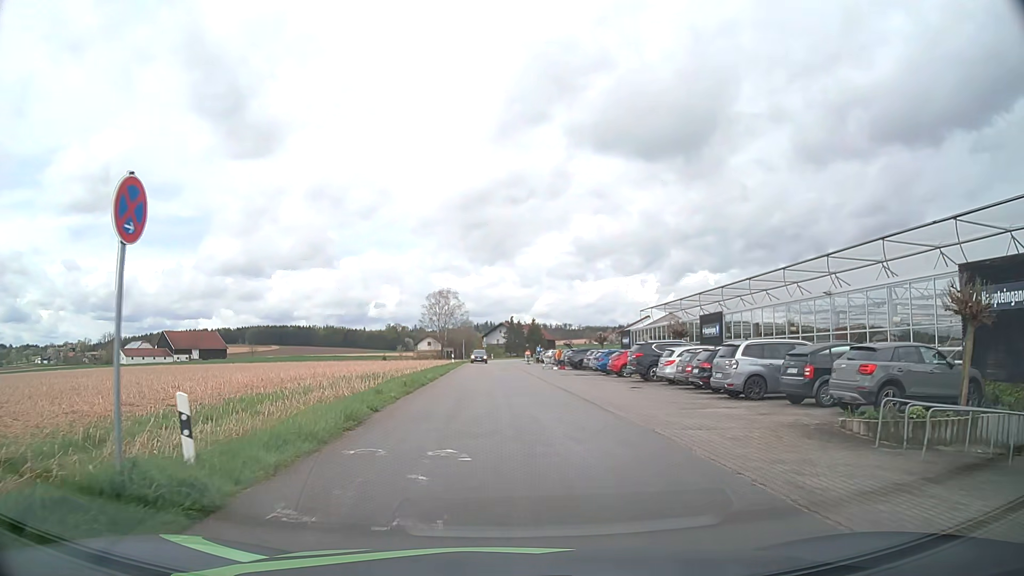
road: unclassified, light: Day
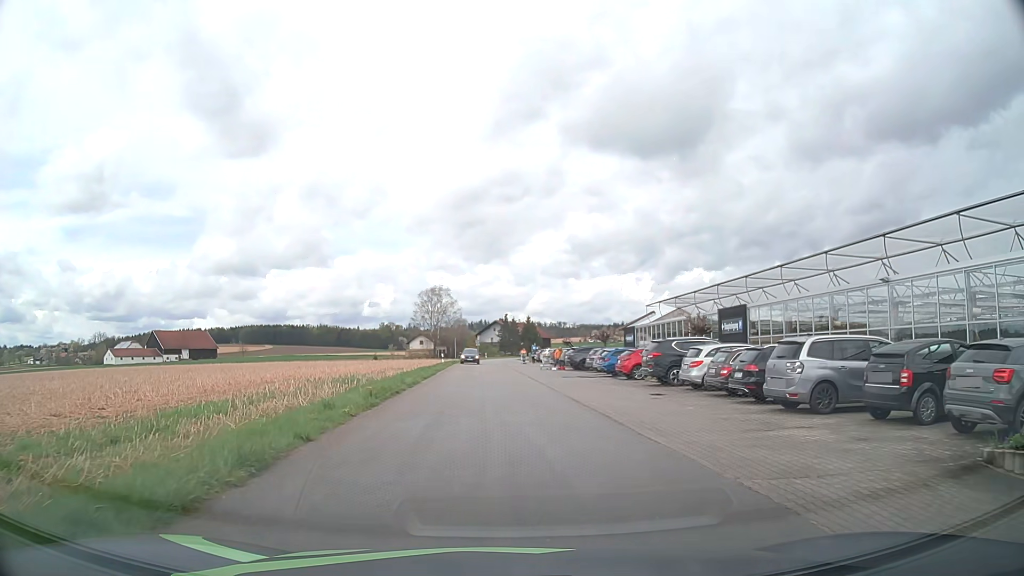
(0.0, +4.6) m; 0°
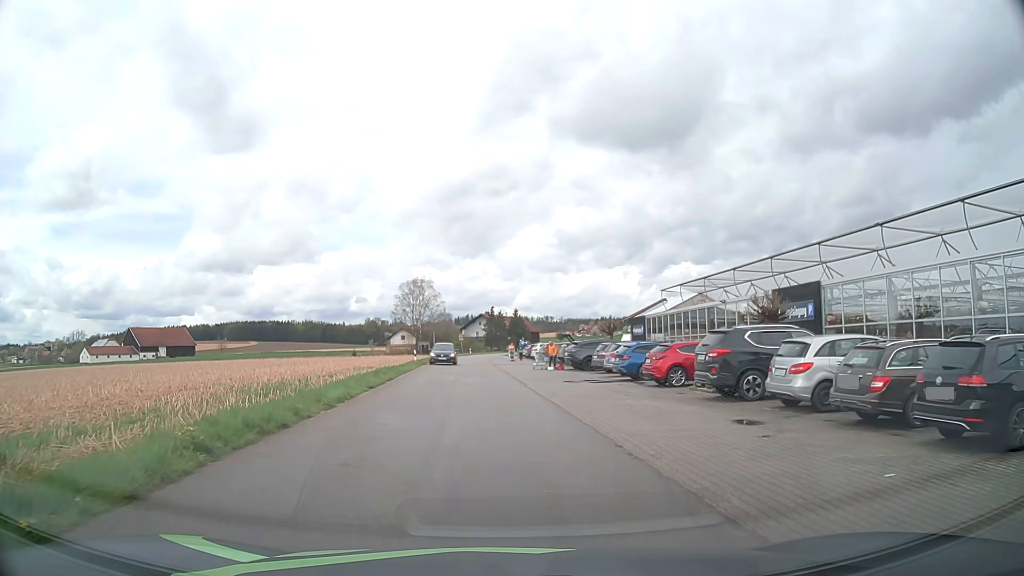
(+0.1, +9.2) m; +1°
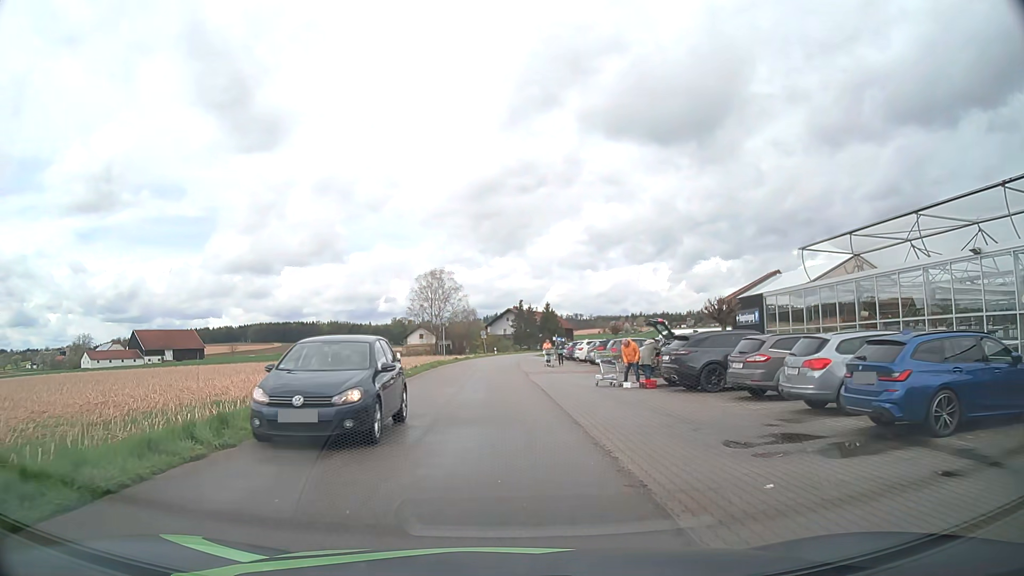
(-0.3, +17.4) m; -2°
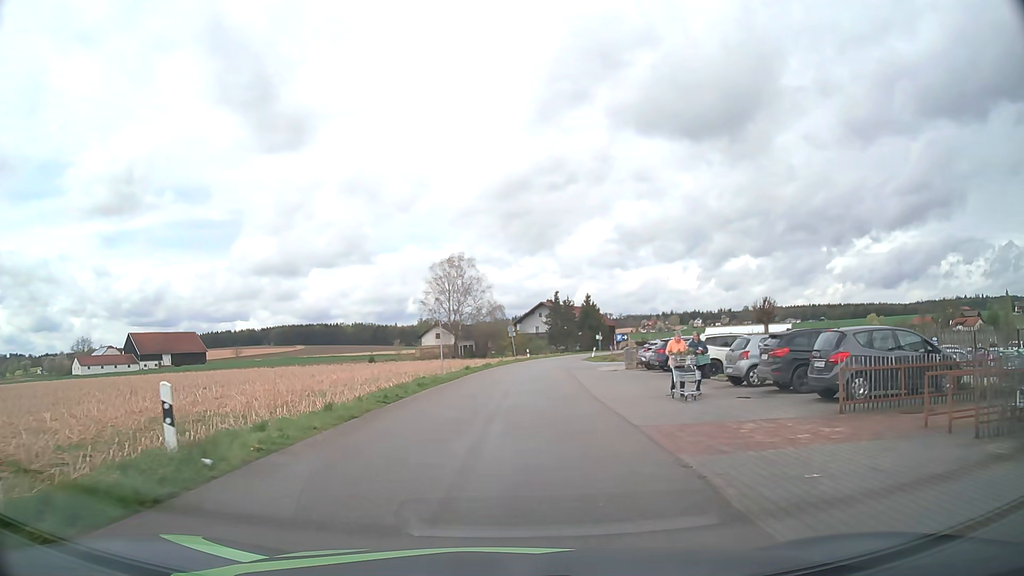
(-0.7, +22.9) m; -2°
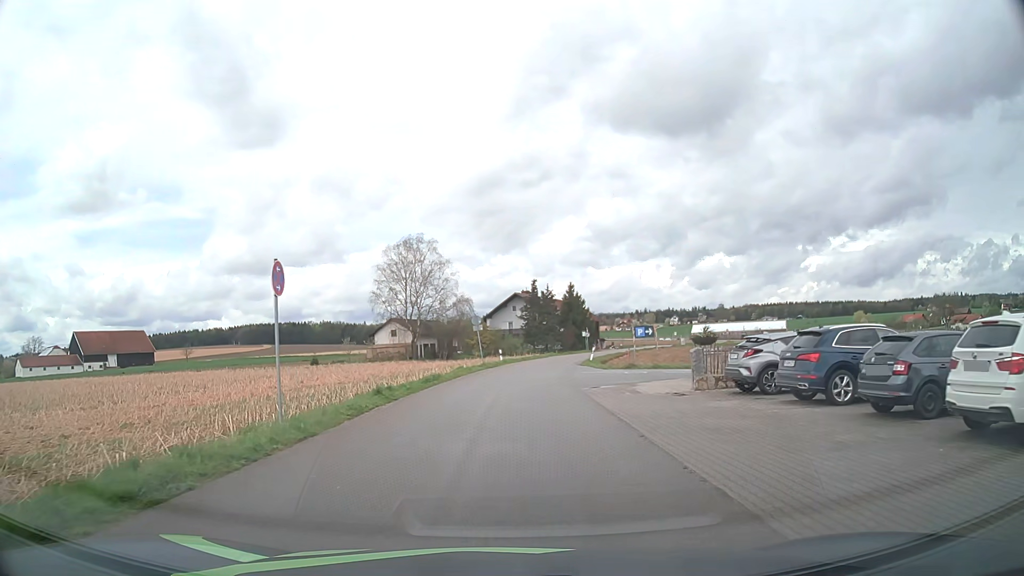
(+0.4, +18.6) m; +2°
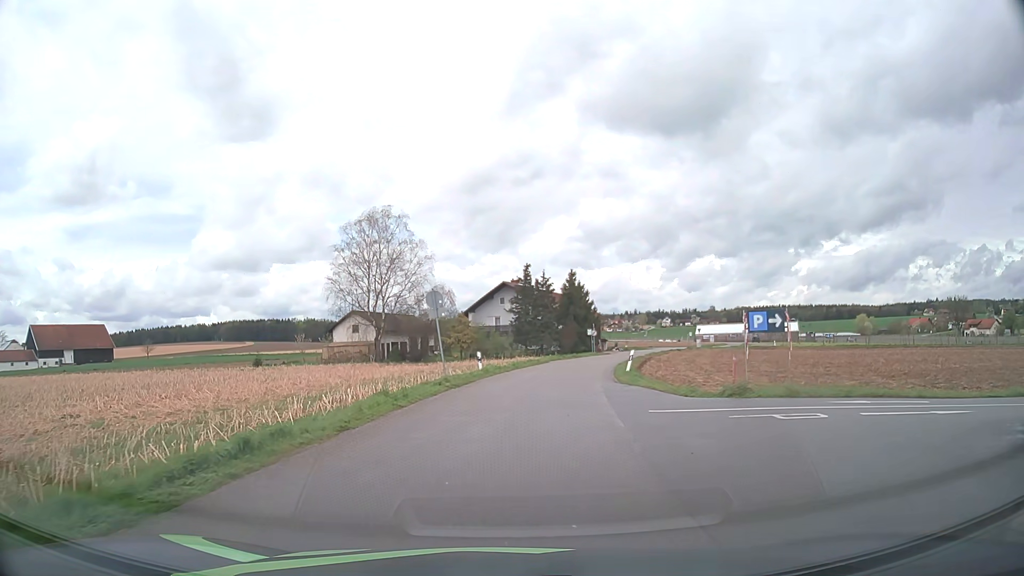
(+0.2, +18.4) m; +1°
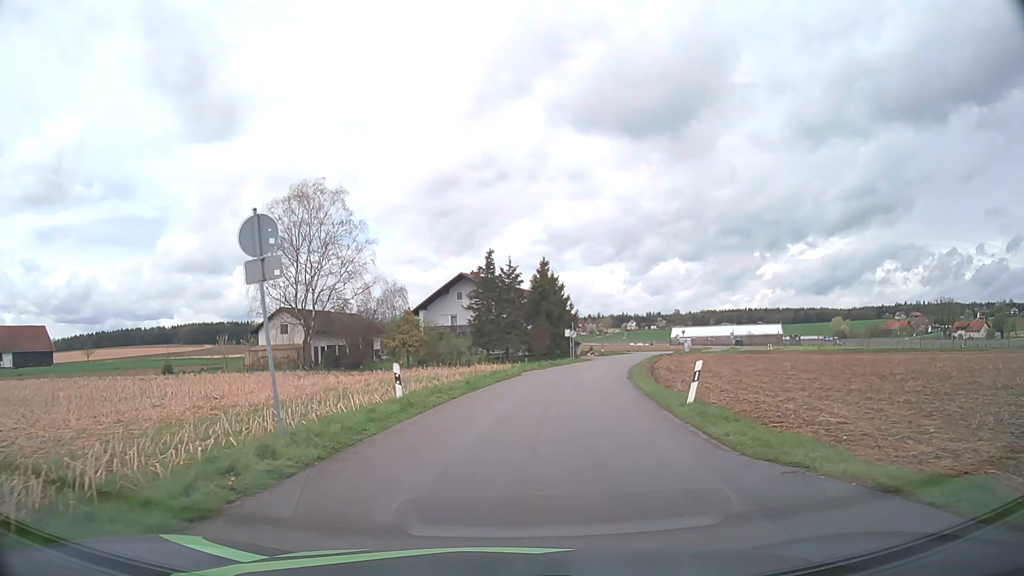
(+0.3, +14.4) m; +3°
(0, +10) (+1, +20) (+3, +30) (+5, +40) (+7, +49) (+10, +59) (+12, +69) (+15, +78) (+18, +88) (+23, +96) m
